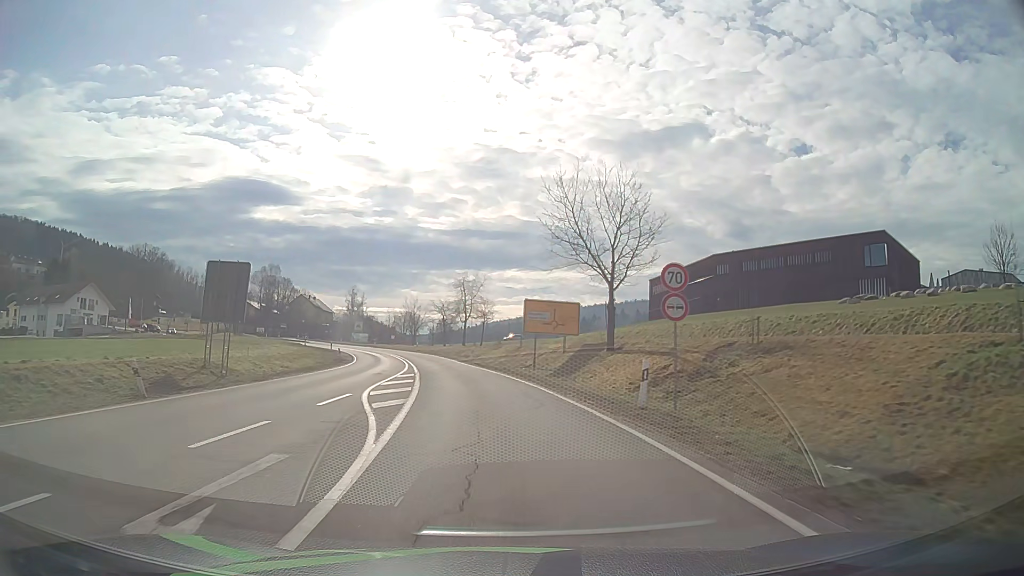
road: secondary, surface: asphalt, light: Day
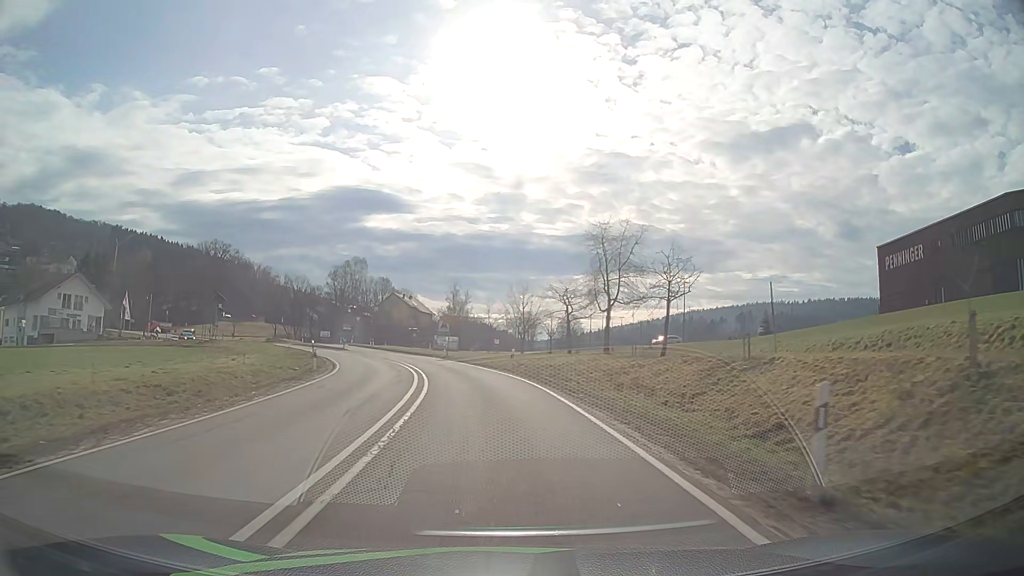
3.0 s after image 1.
(-3.6, +40.1) m; -10°
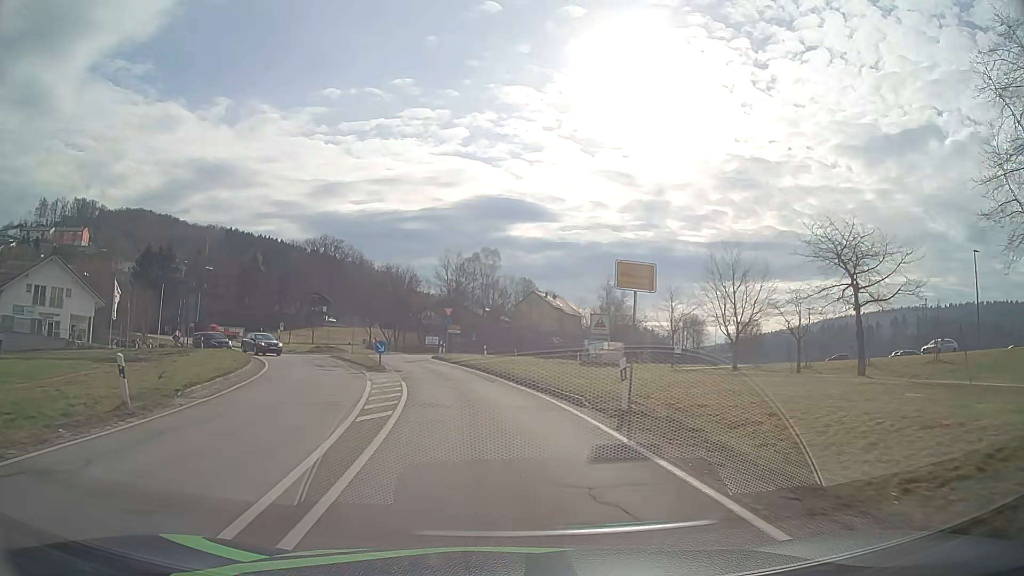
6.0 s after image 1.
(-3.5, +36.3) m; -13°
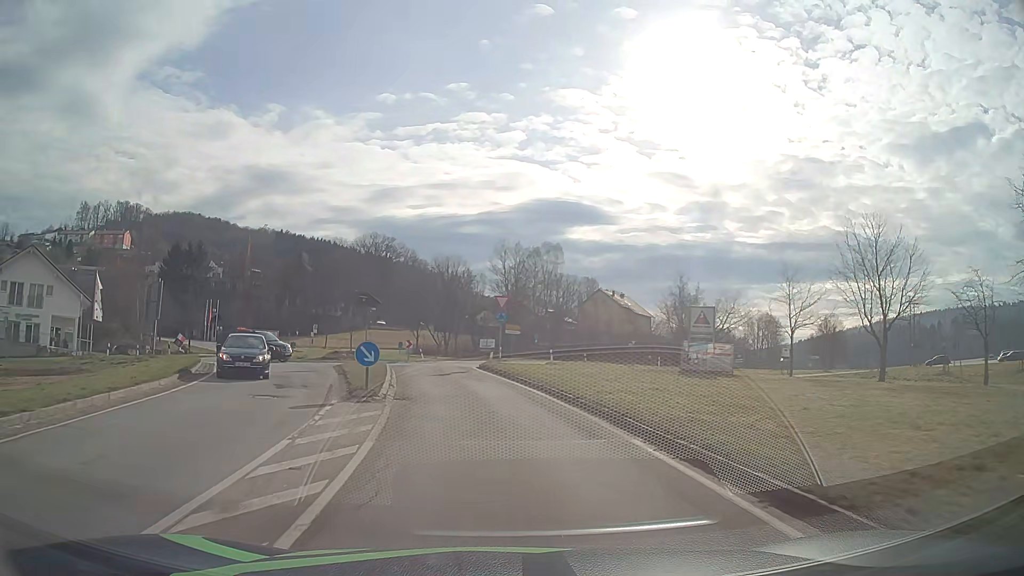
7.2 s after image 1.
(-0.6, +13.6) m; -5°
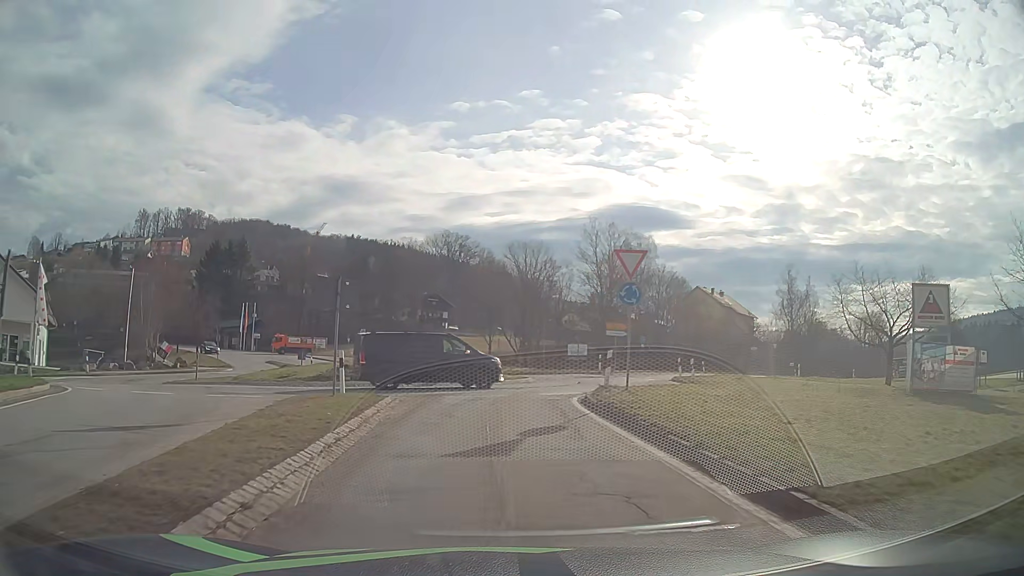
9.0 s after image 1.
(-1.1, +17.8) m; -7°
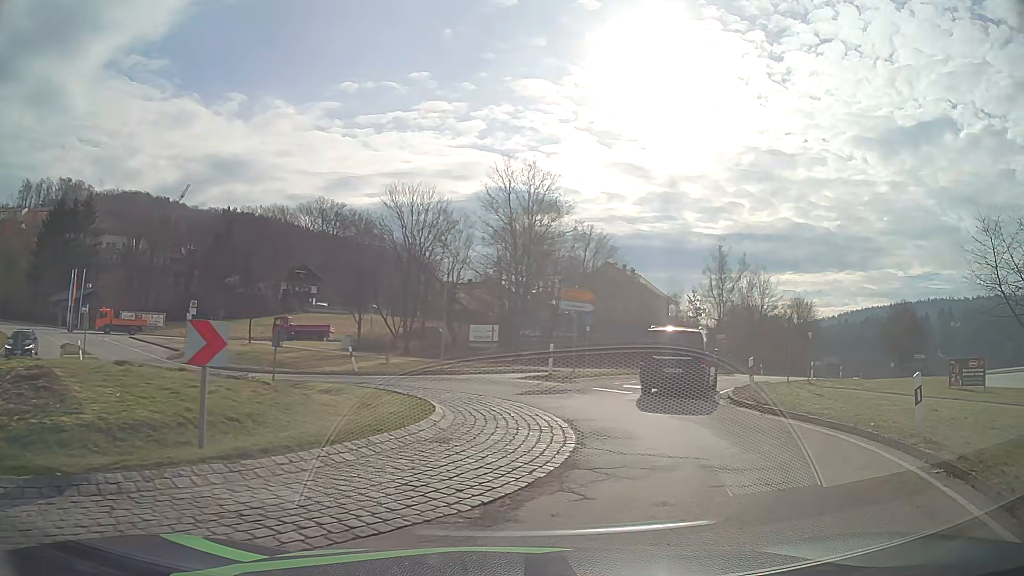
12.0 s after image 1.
(-0.2, +19.5) m; +9°
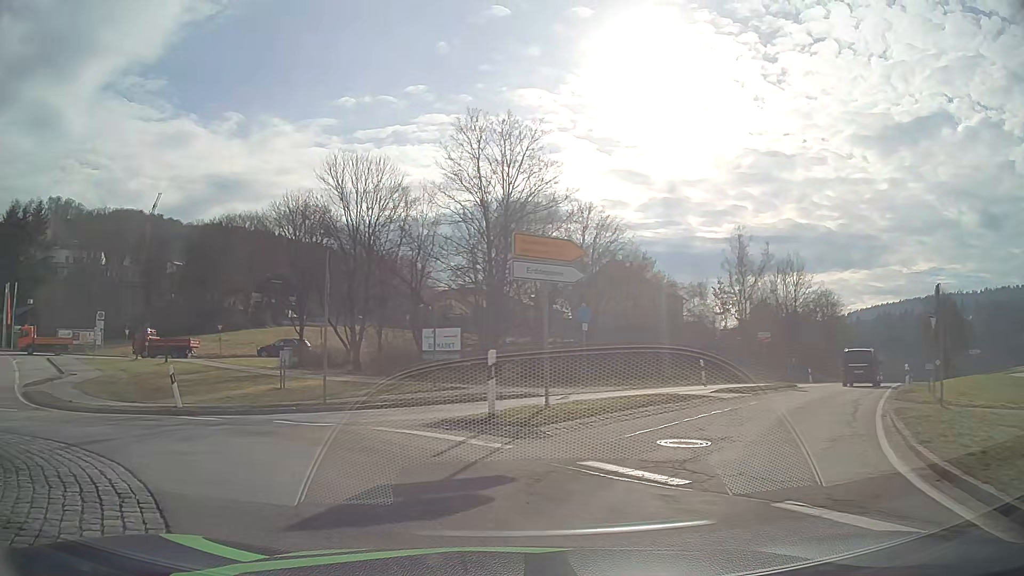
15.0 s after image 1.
(+2.3, +12.8) m; +1°
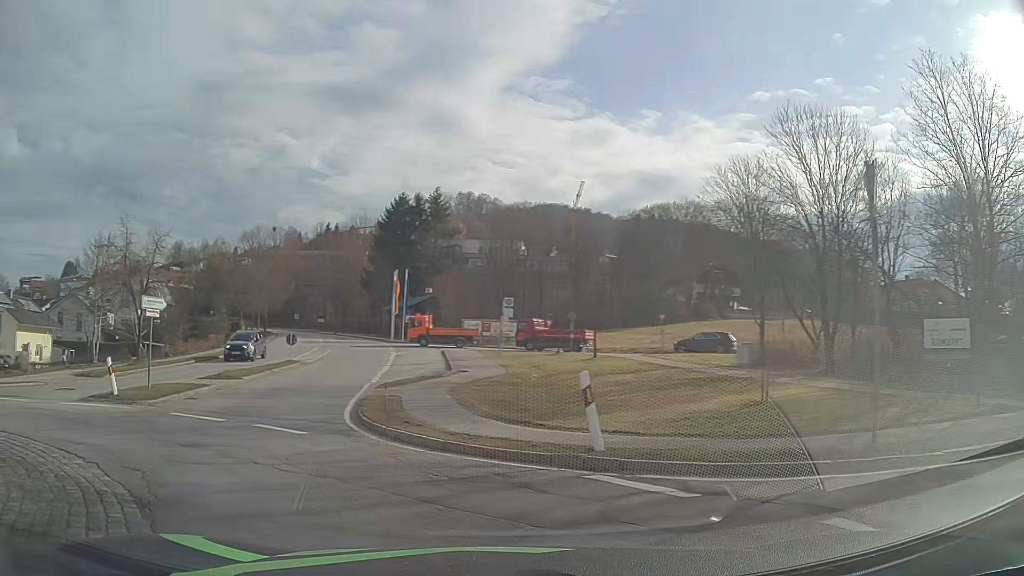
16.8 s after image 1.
(-2.5, +7.7) m; -37°
